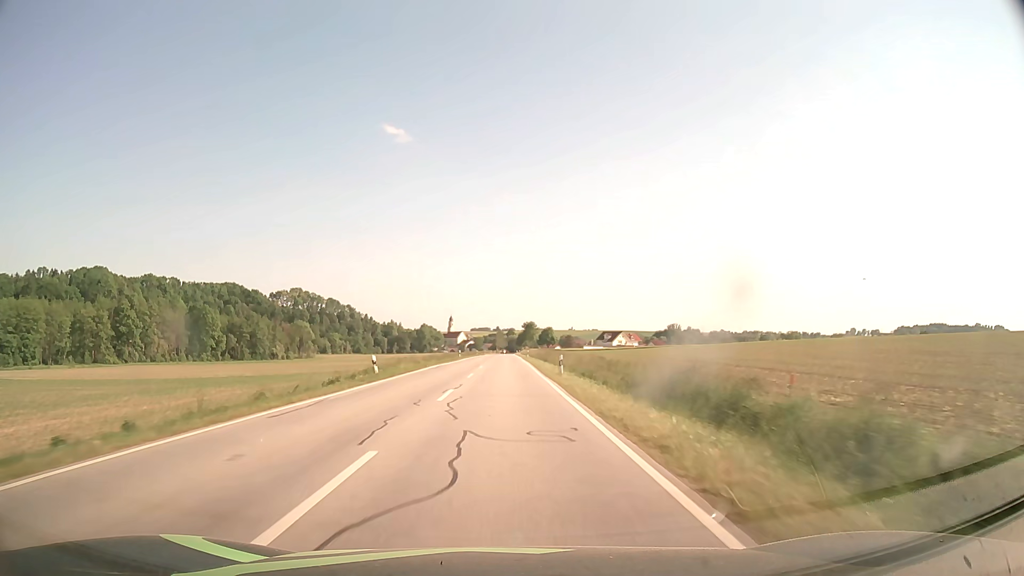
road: secondary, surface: asphalt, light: Day
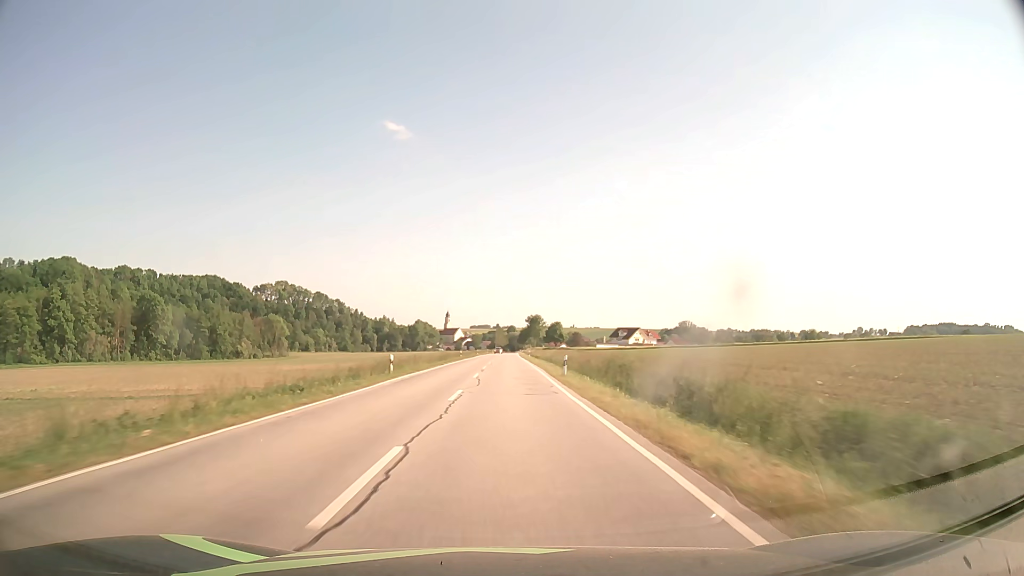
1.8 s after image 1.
(-0.1, +47.4) m; 0°
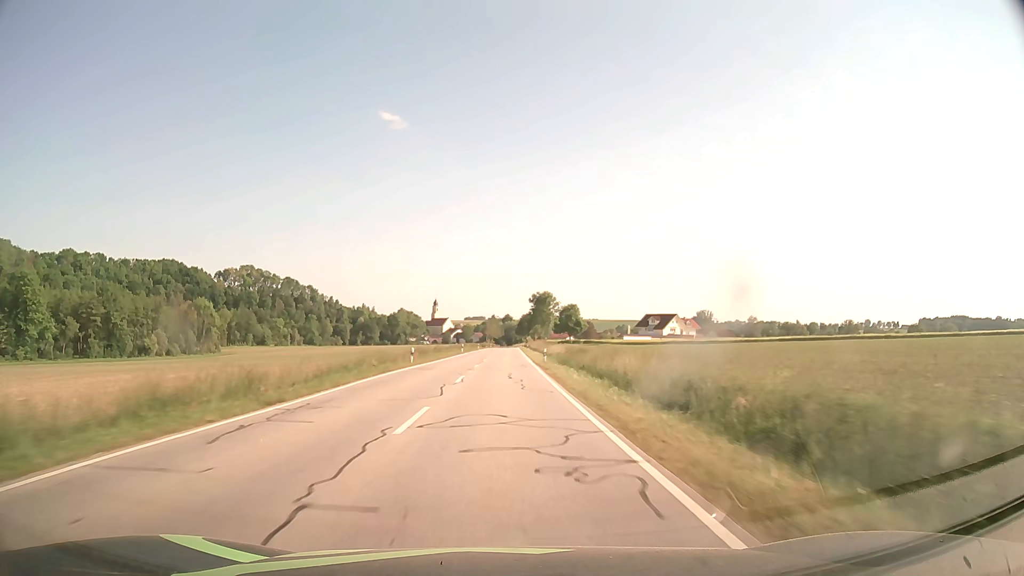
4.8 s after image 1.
(+0.5, +78.7) m; 0°
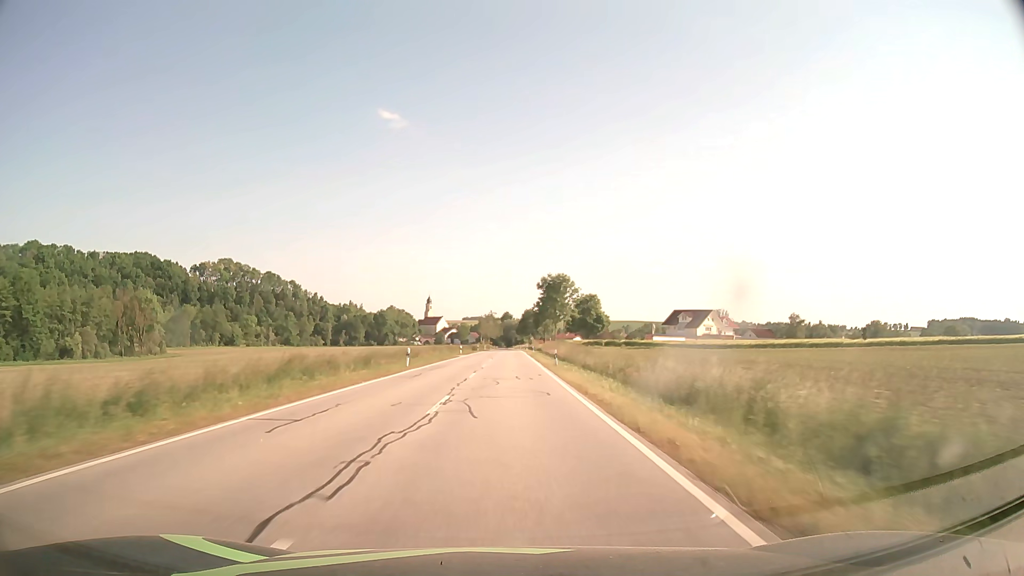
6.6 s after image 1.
(0.0, +45.2) m; 0°
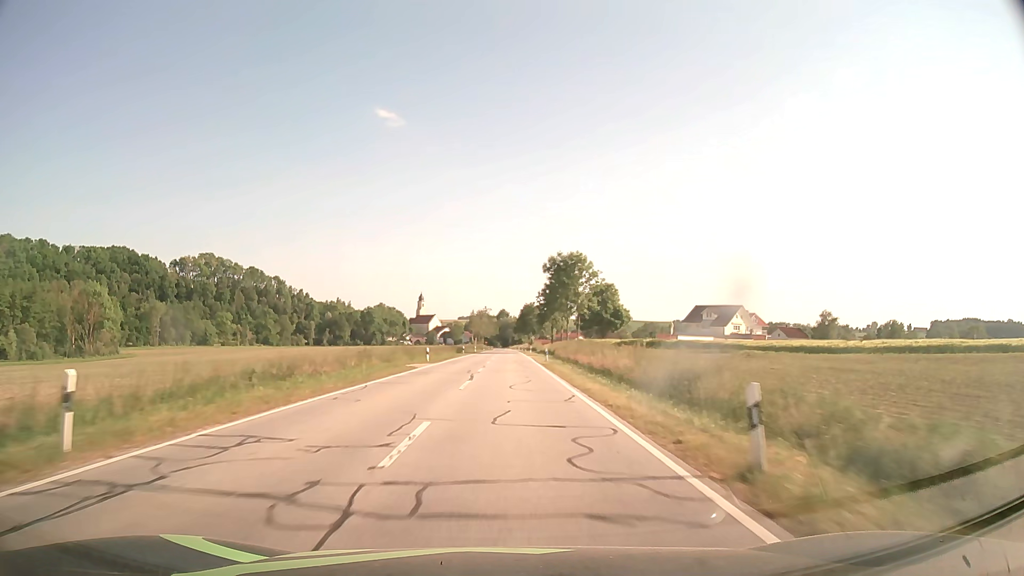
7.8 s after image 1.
(+0.1, +29.0) m; 0°
(0, +10) (0, +20) (0, +30) (0, +40) (0, +50) (0, +60) (0, +70) (0, +80) (0, +90) (+1, +100) m
